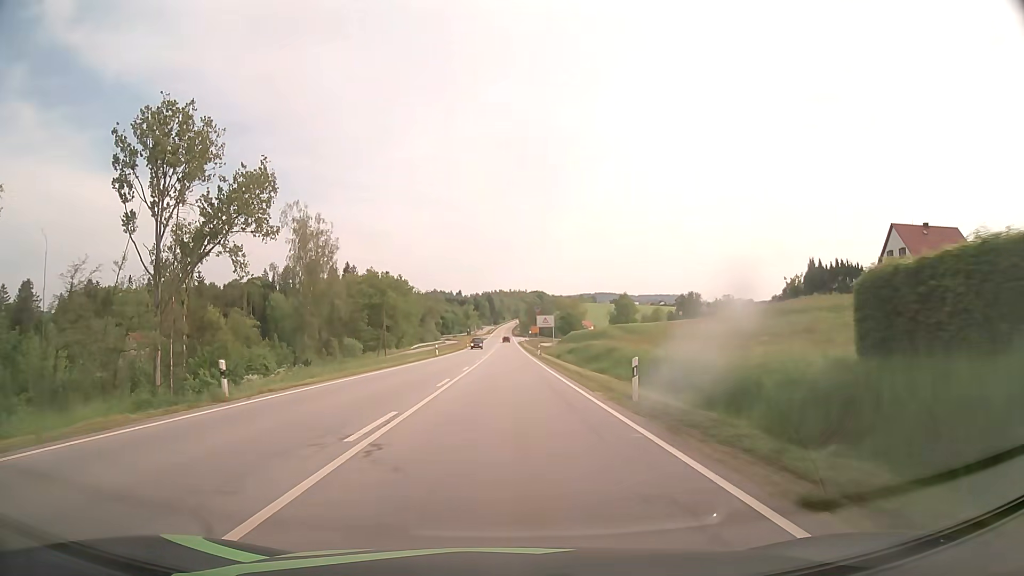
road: primary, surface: asphalt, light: Day
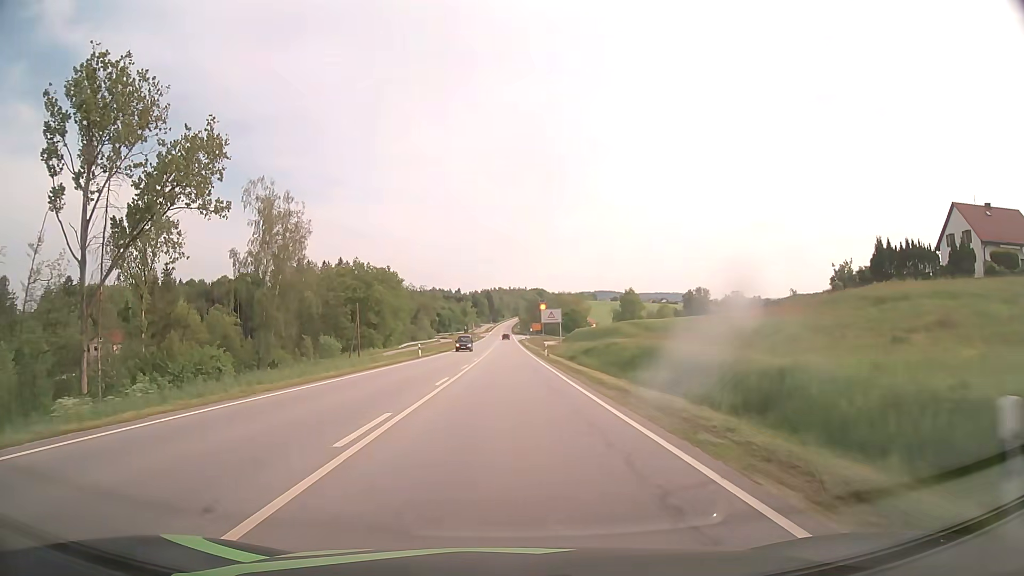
(0.0, +12.6) m; 0°
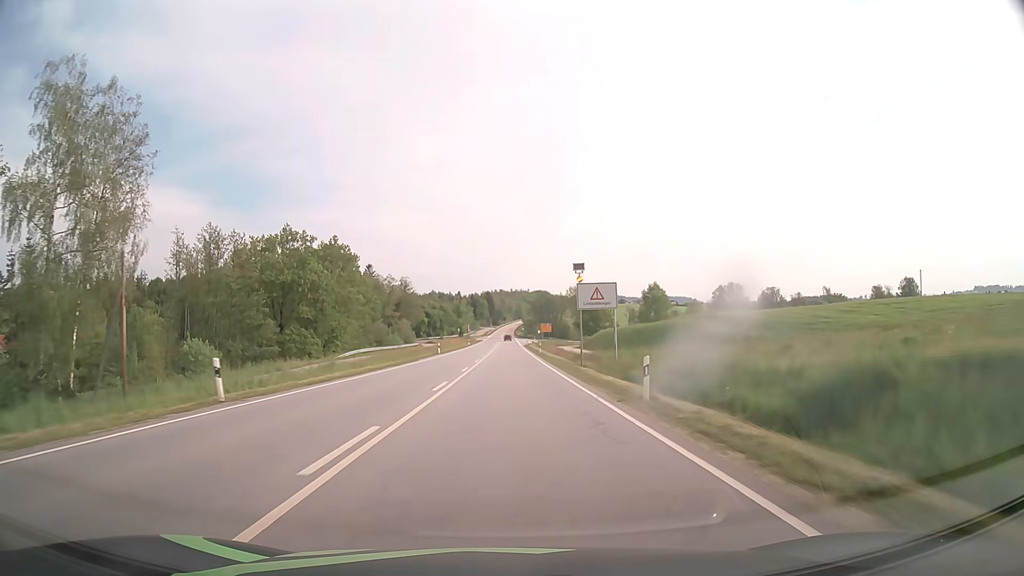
(-0.1, +37.8) m; 0°
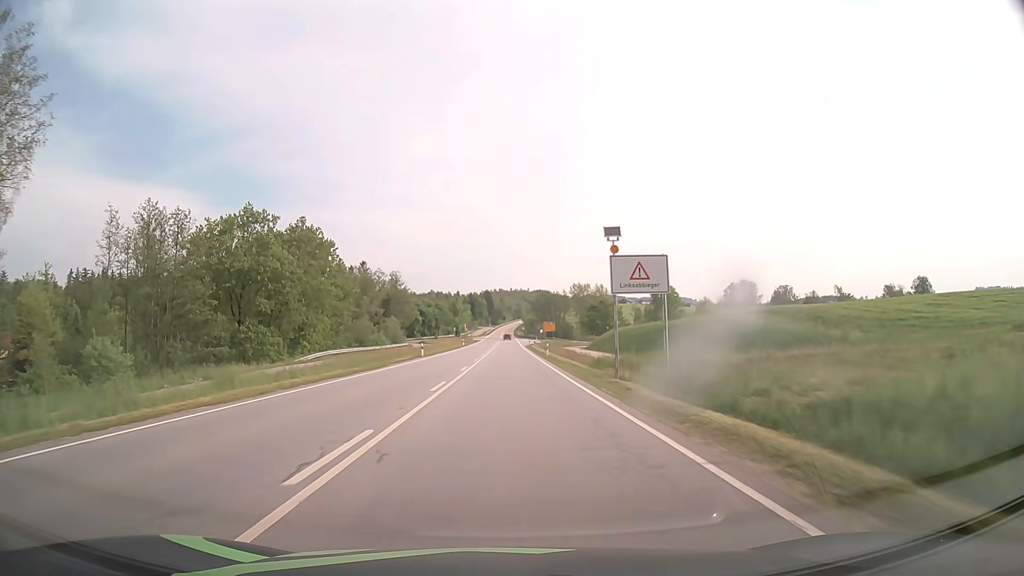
(0.0, +12.6) m; 0°
